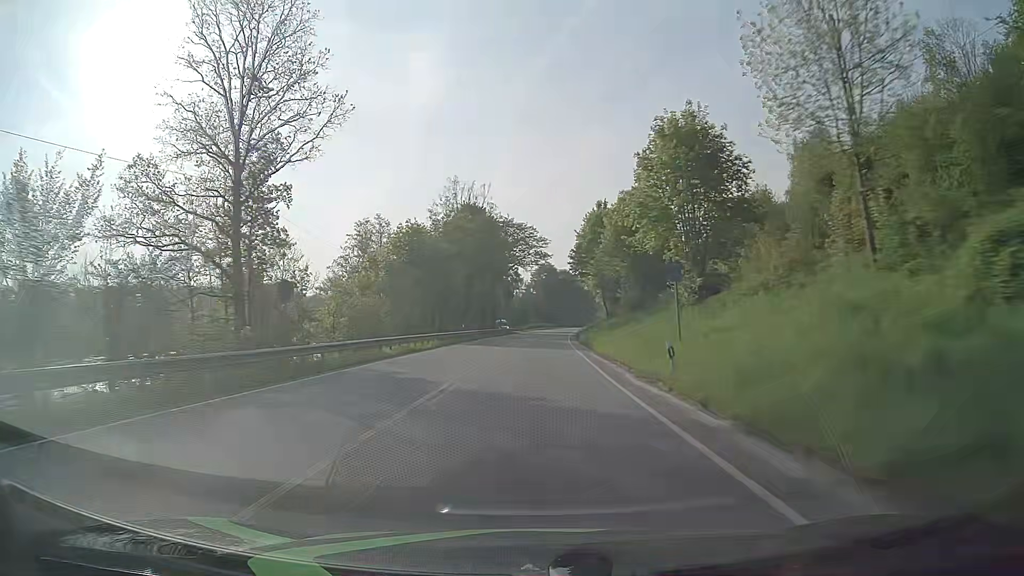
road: primary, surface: asphalt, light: Day
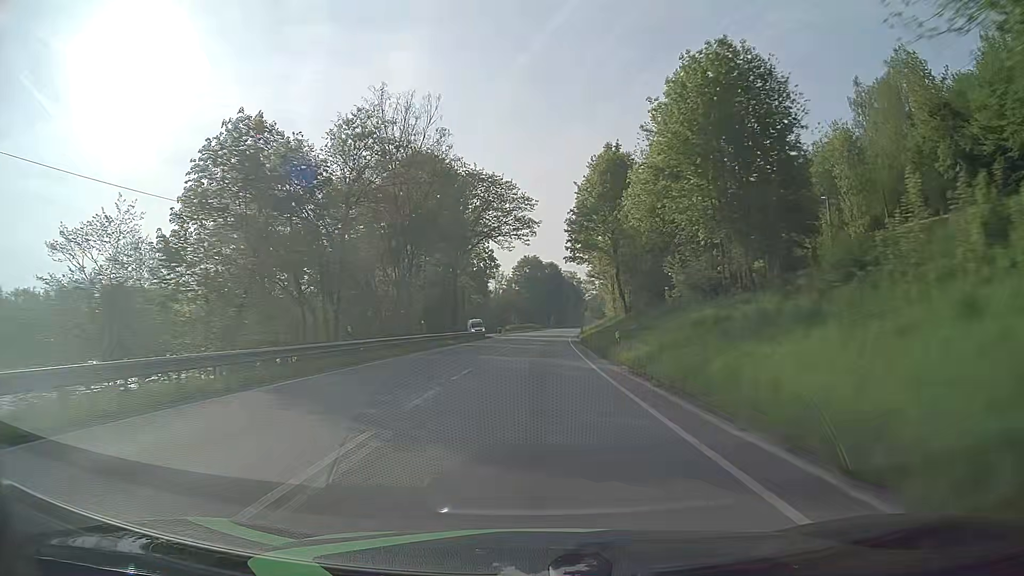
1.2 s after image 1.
(+0.4, +31.6) m; +2°
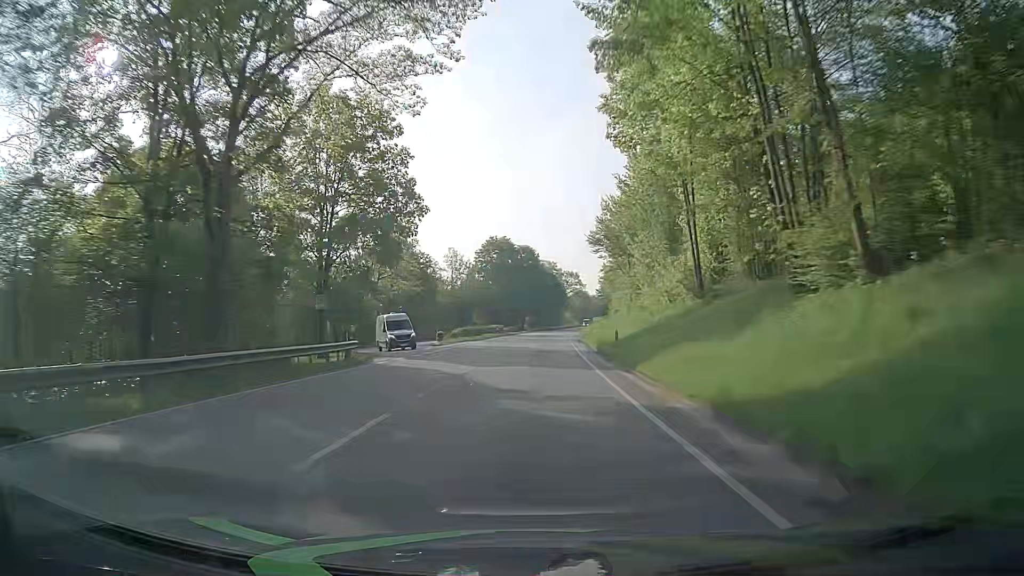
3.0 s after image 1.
(+0.7, +47.3) m; +2°
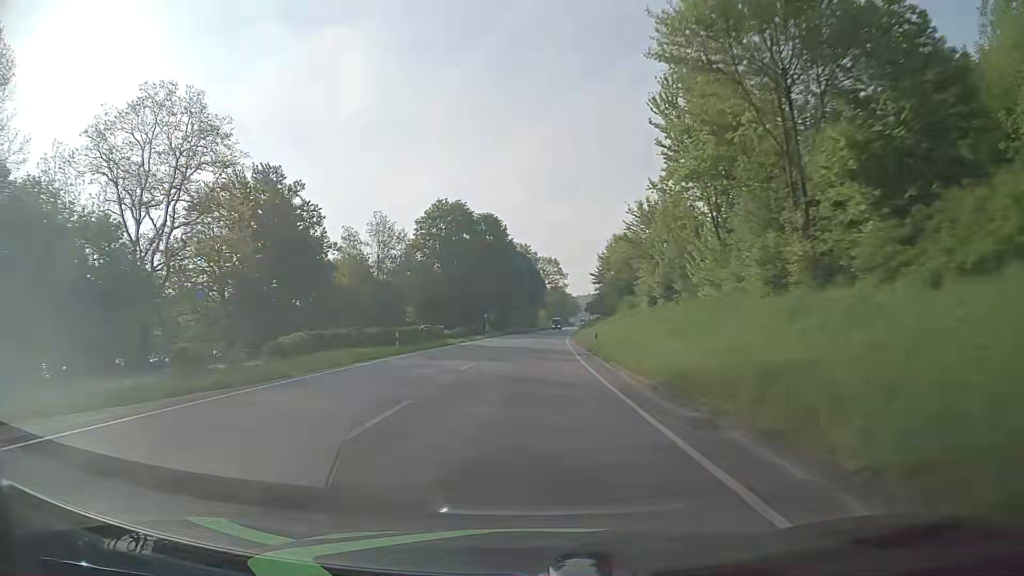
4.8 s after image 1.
(+1.0, +47.3) m; +3°
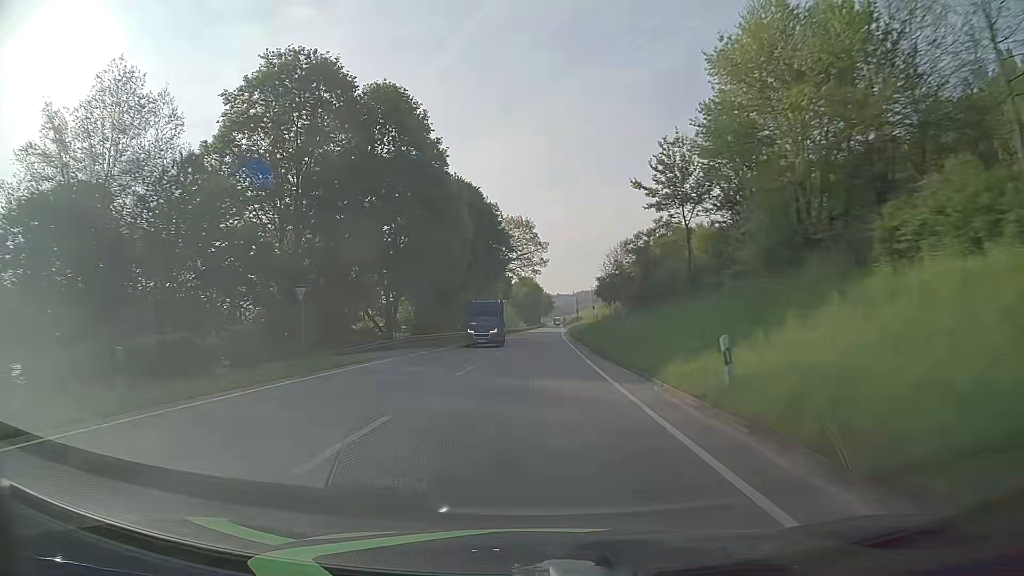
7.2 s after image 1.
(+1.3, +63.2) m; +3°
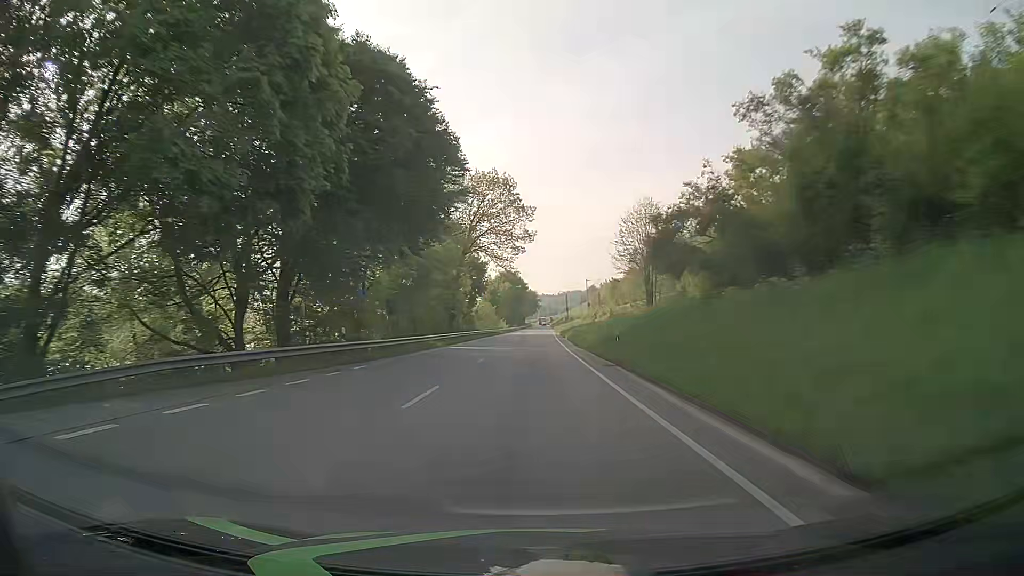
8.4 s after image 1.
(+0.4, +31.6) m; +1°
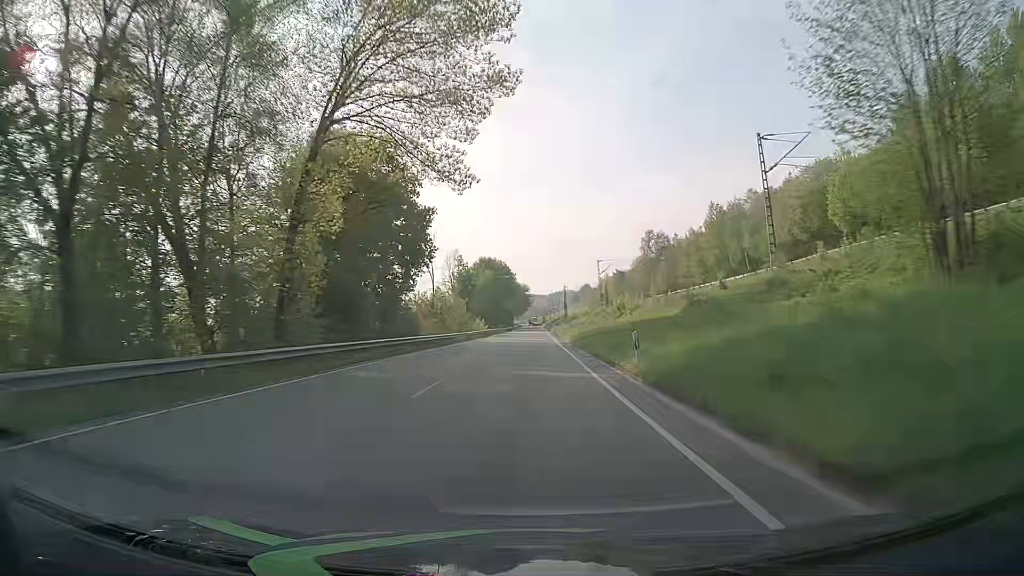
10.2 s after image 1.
(+0.4, +47.5) m; +1°
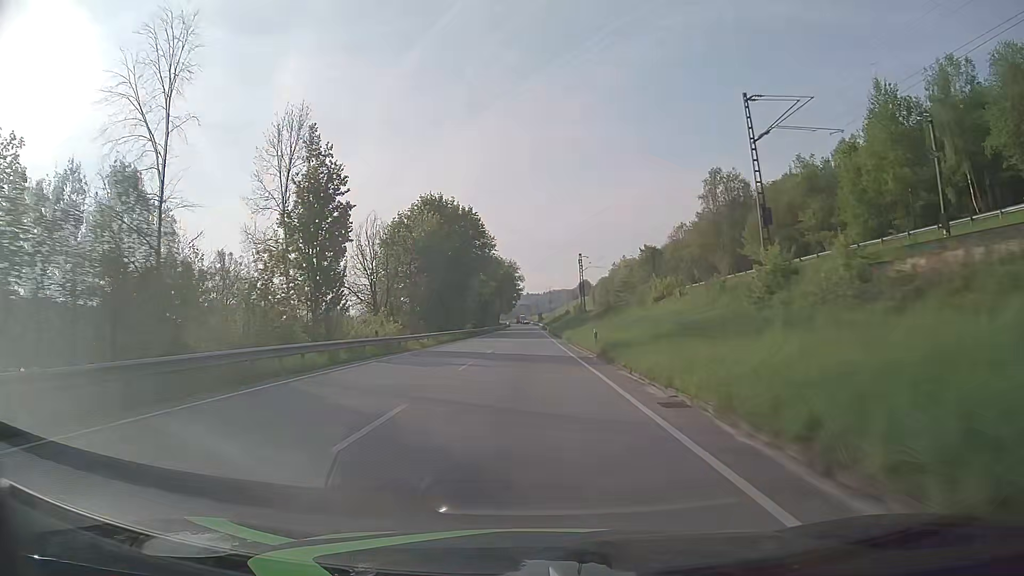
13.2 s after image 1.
(+0.1, +79.2) m; 0°
(0, +10) (0, +20) (0, +30) (0, +40) (0, +50) (0, +60) (0, +70) (0, +80) (0, +90) (0, +100) m
